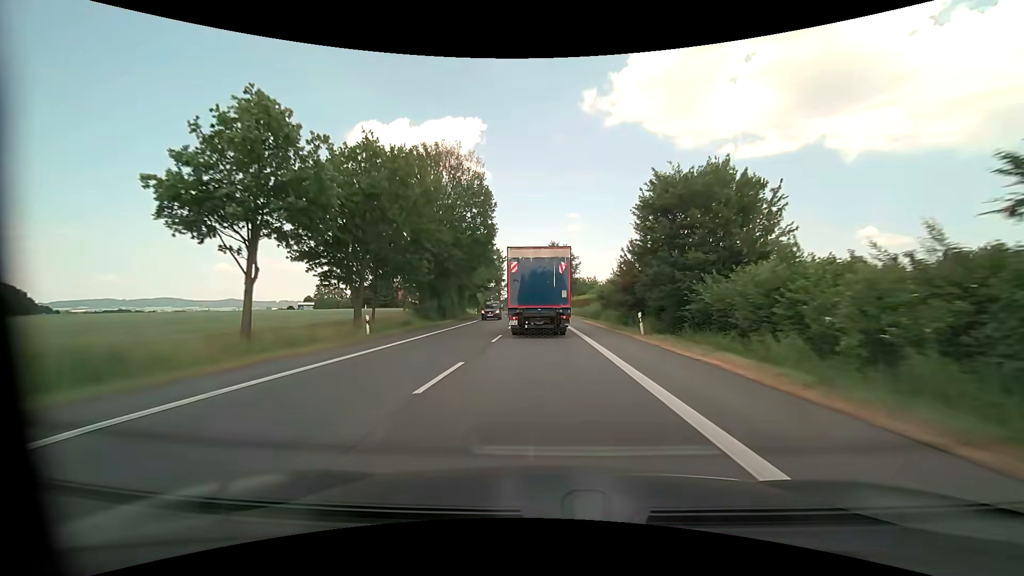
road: primary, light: Day
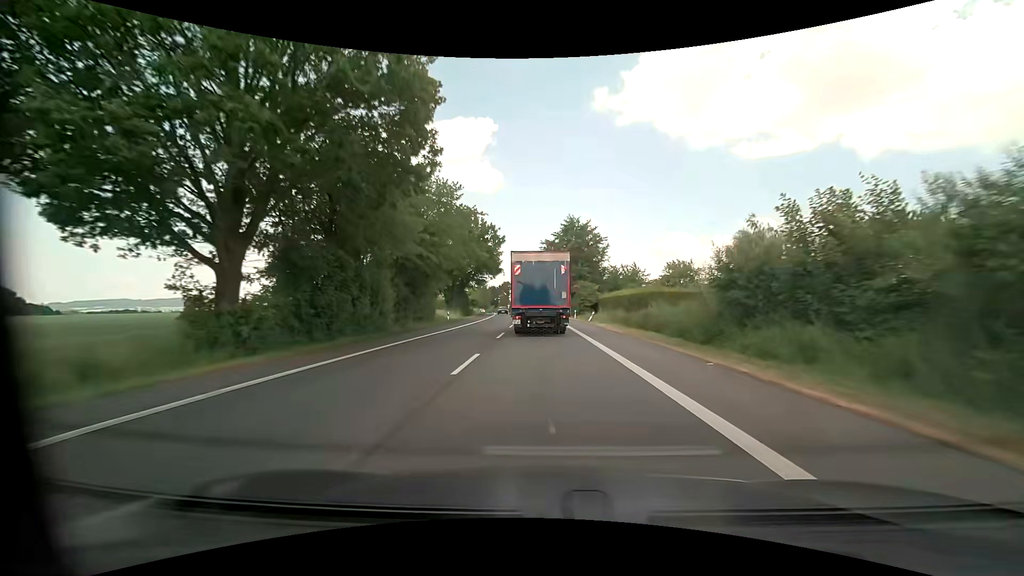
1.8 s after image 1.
(-0.4, +31.0) m; -1°
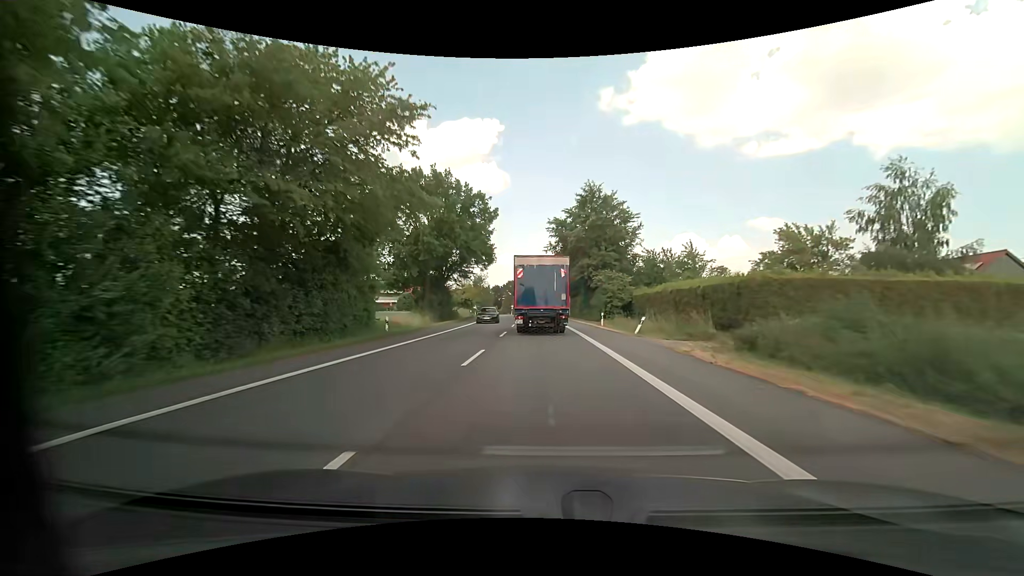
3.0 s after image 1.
(-0.2, +20.5) m; -1°
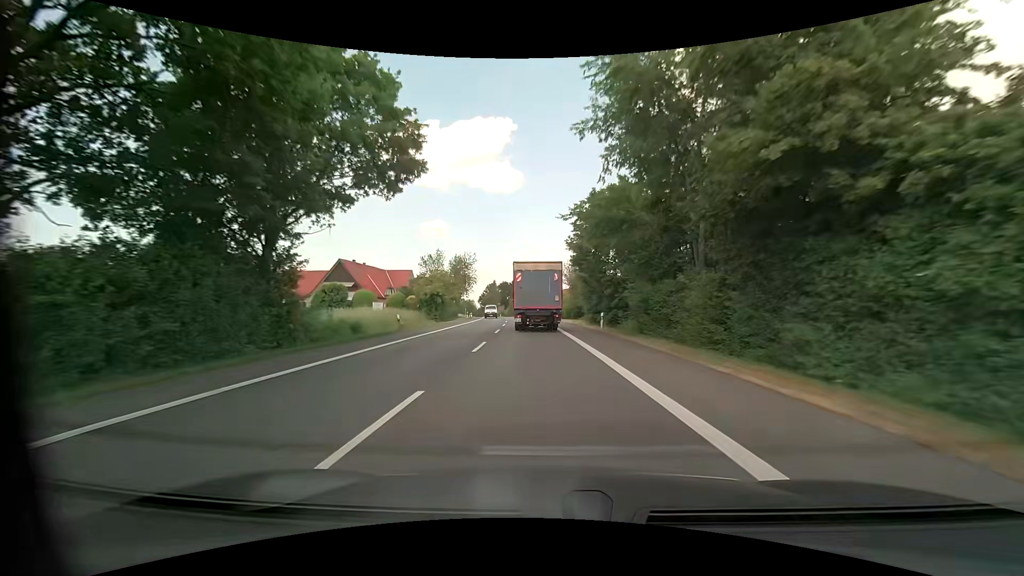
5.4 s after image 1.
(-0.4, +41.2) m; -1°
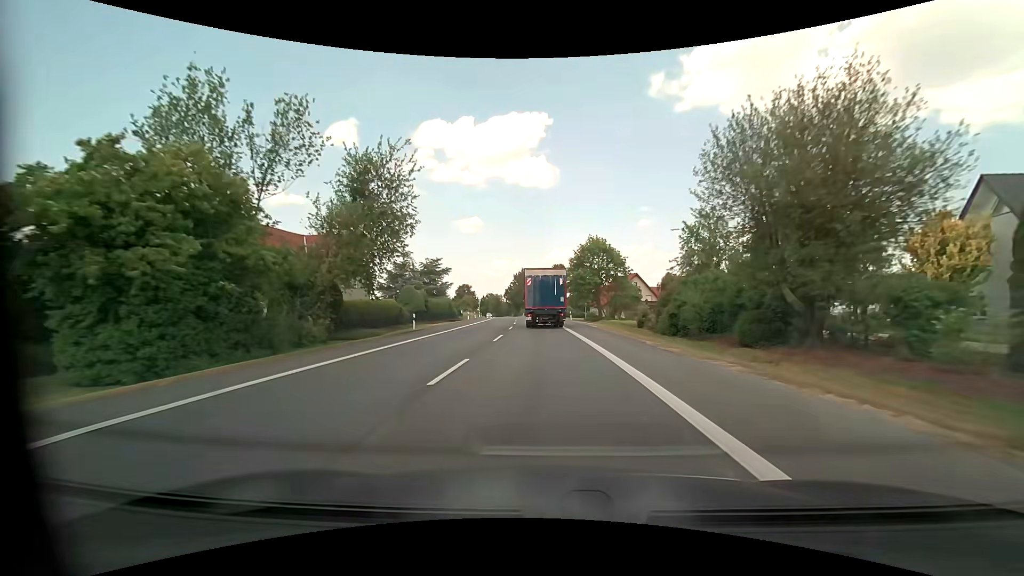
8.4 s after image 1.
(-1.9, +50.7) m; -4°
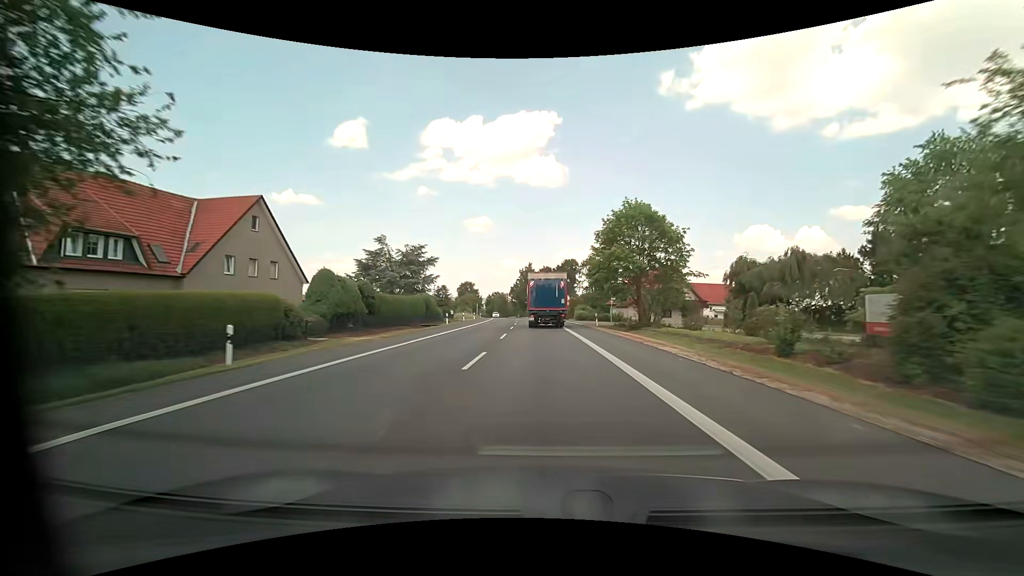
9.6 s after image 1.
(-0.2, +20.1) m; -1°
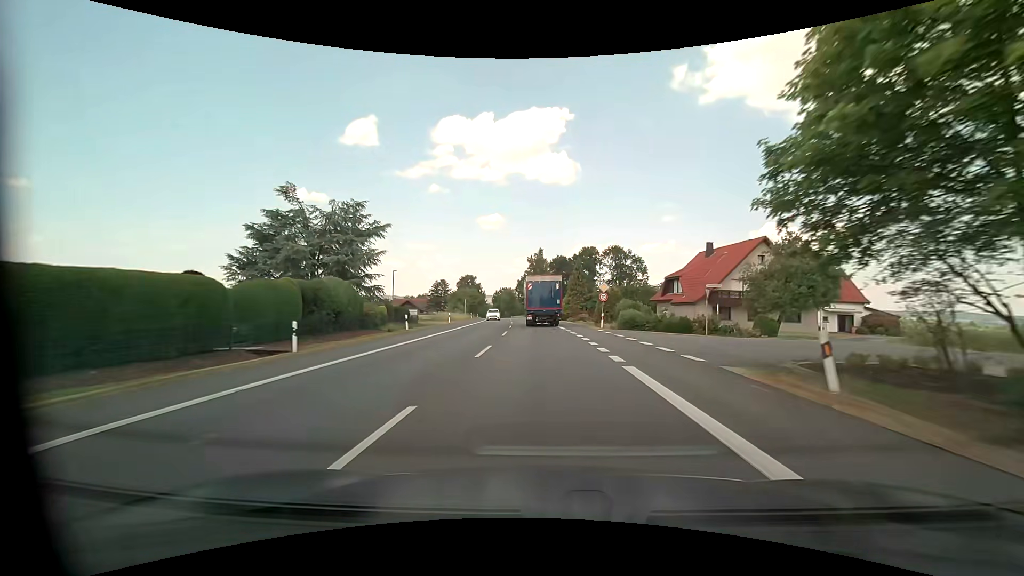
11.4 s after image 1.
(-0.4, +30.5) m; -2°
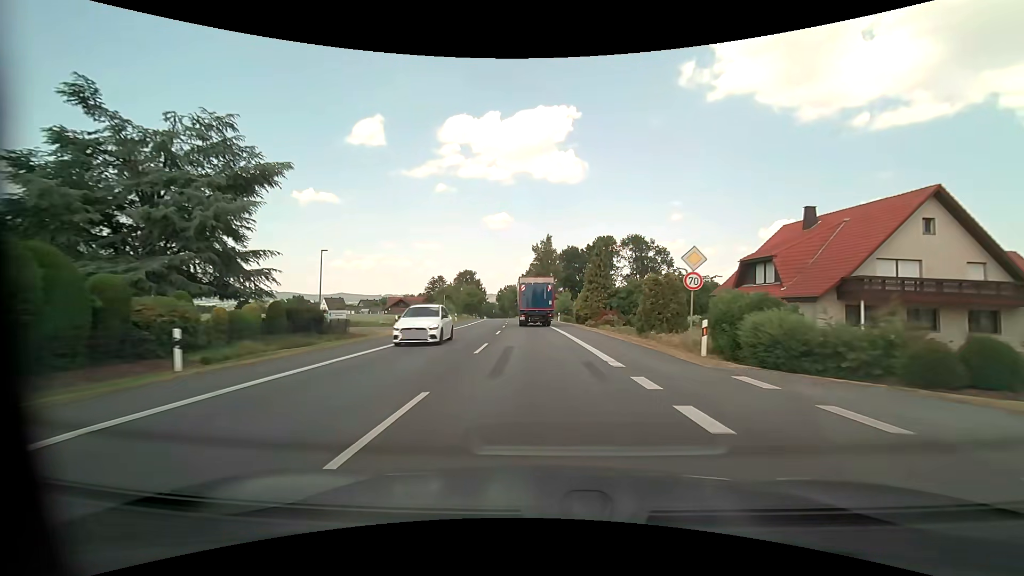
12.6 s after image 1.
(-0.2, +21.1) m; -1°
(0, +10) (0, +20) (0, +30) (-1, +40) (-1, +50) (-2, +60) (-3, +70) (-4, +80) (-5, +90) (-6, +100) m
